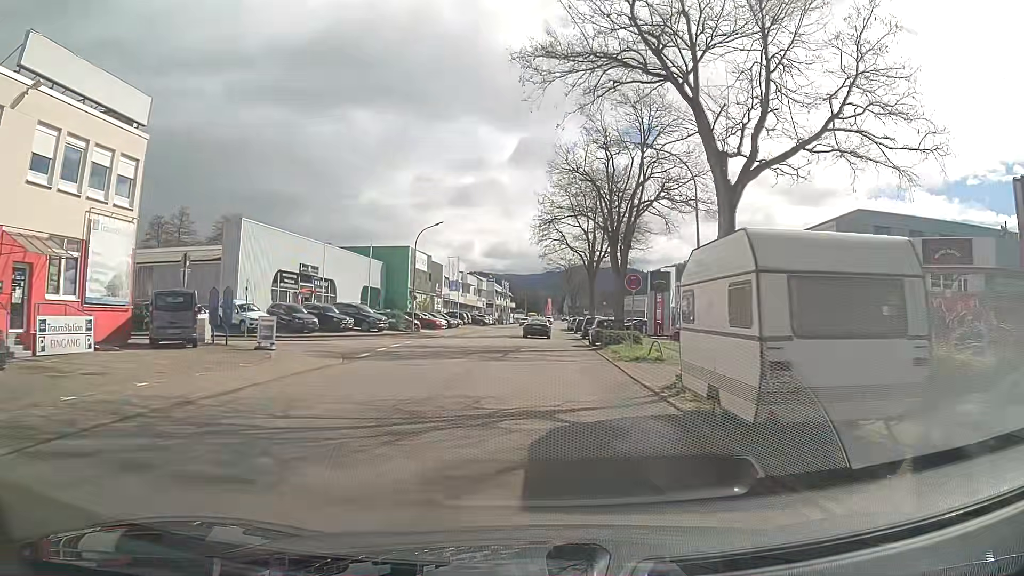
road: tertiary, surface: asphalt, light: Day
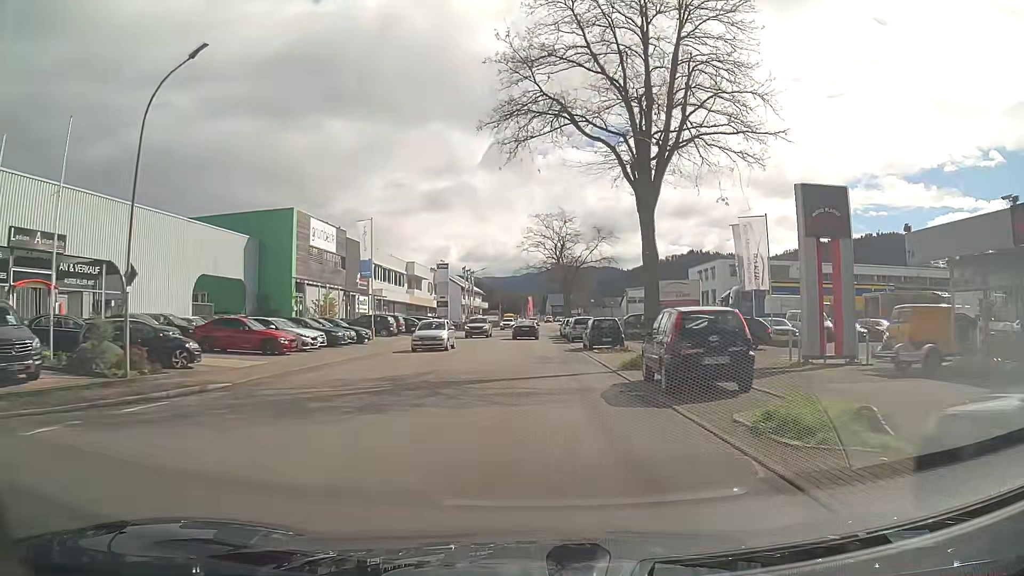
(+0.4, +33.7) m; +1°
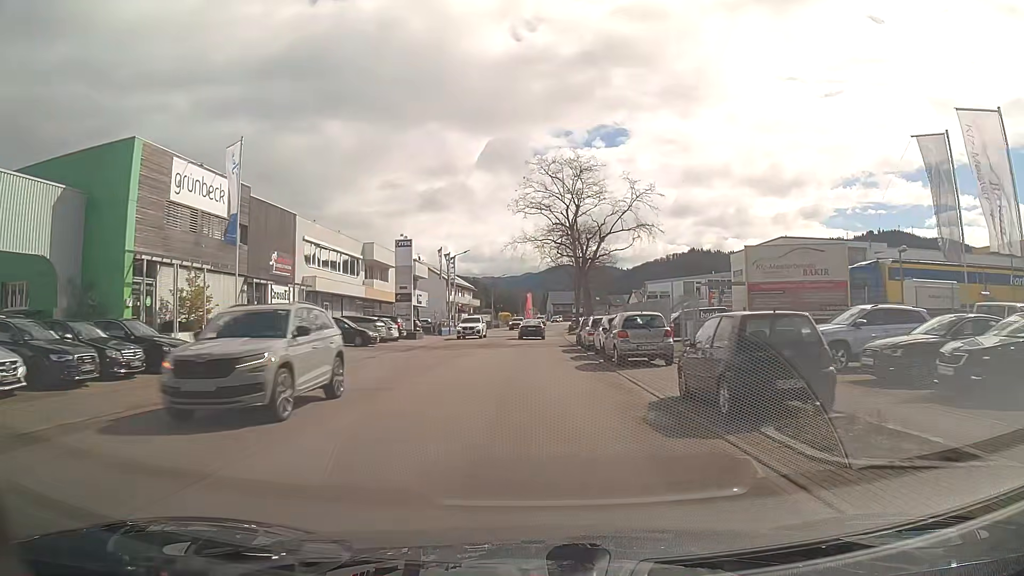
(-0.1, +21.5) m; 0°
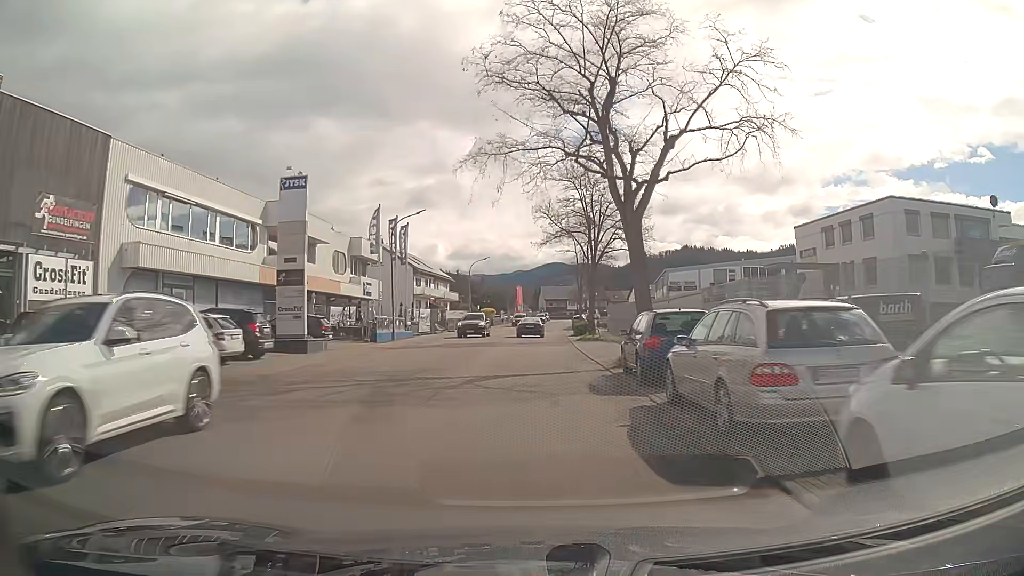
(0.0, +22.1) m; +1°
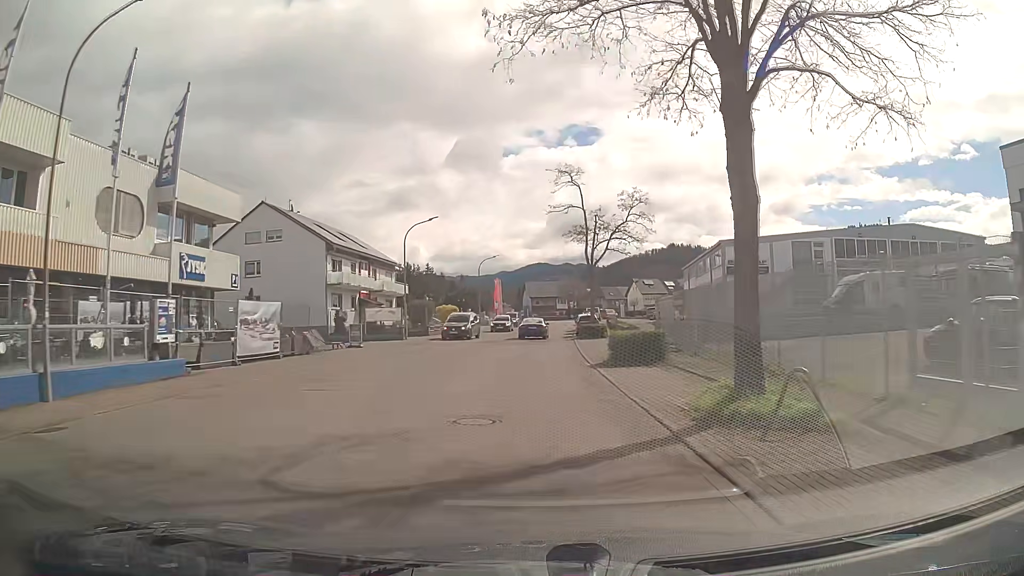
(+0.2, +30.0) m; +1°
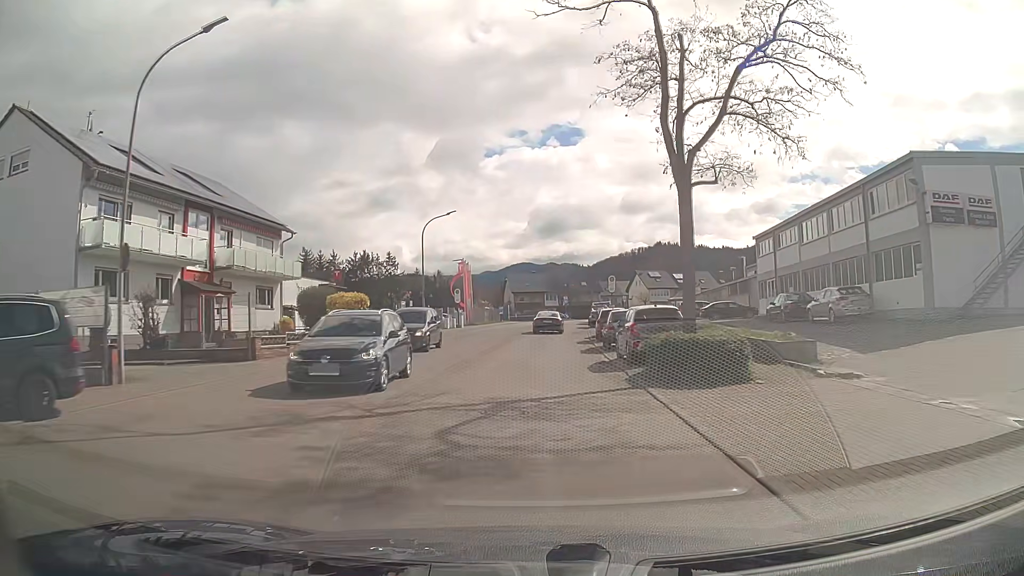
(+0.3, +29.9) m; +1°
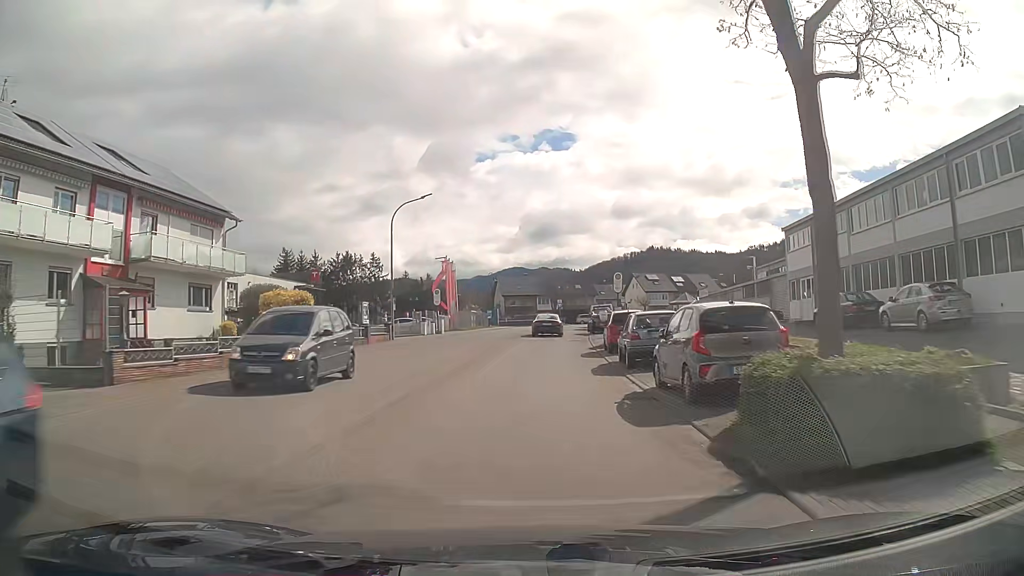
(0.0, +7.4) m; 0°
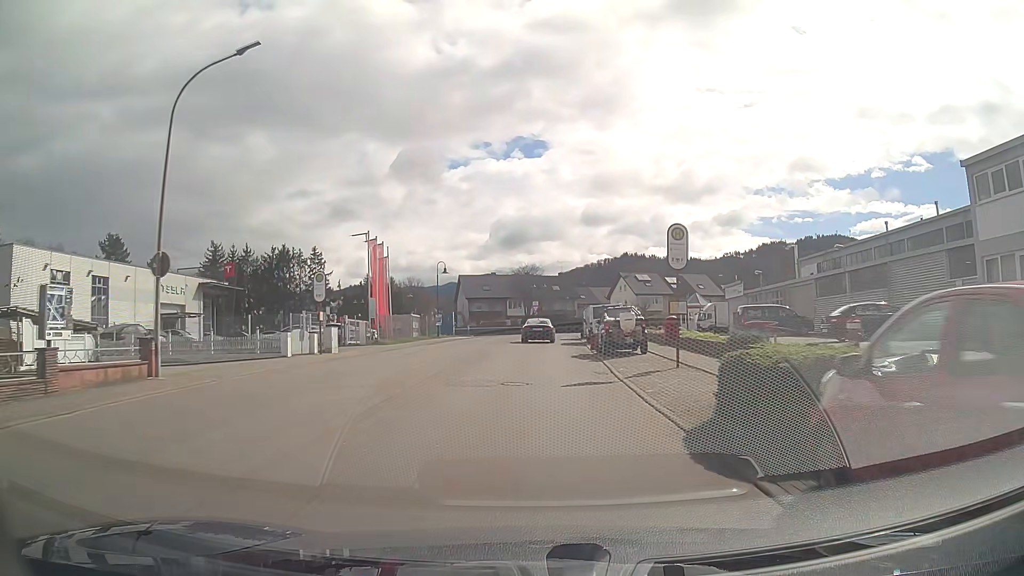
(+0.5, +21.5) m; +3°
